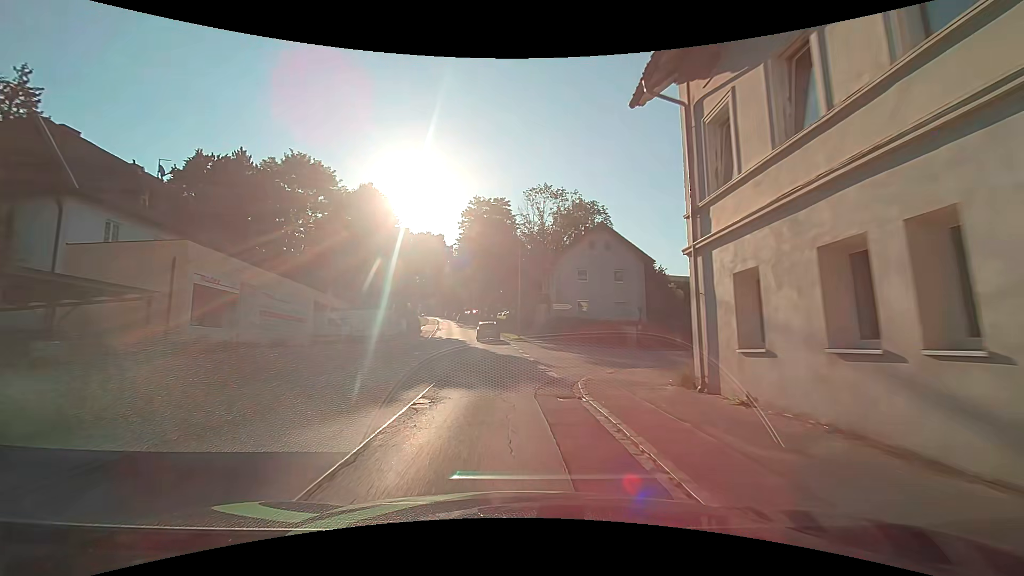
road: secondary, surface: asphalt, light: Day
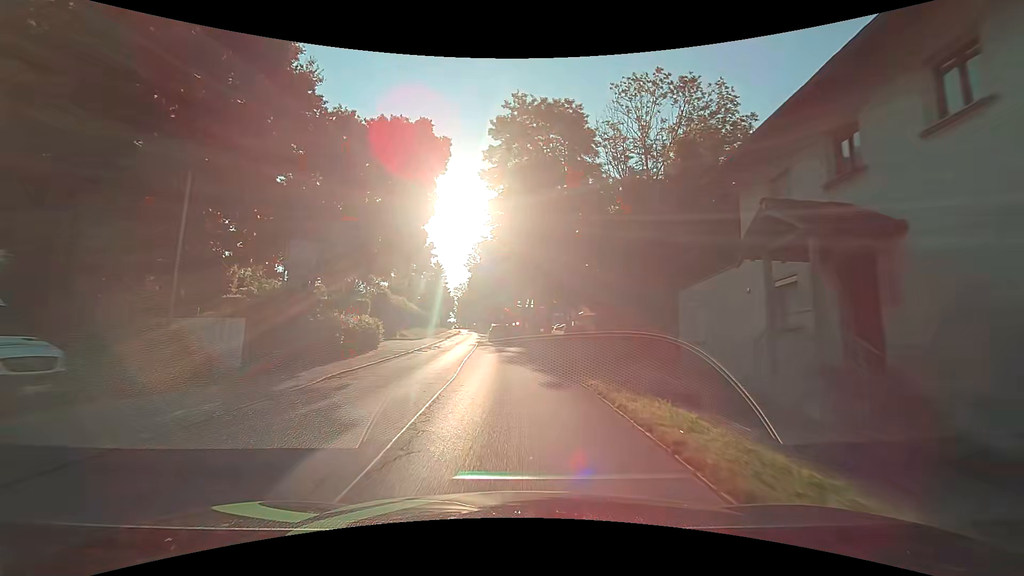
(-1.9, +36.7) m; -5°
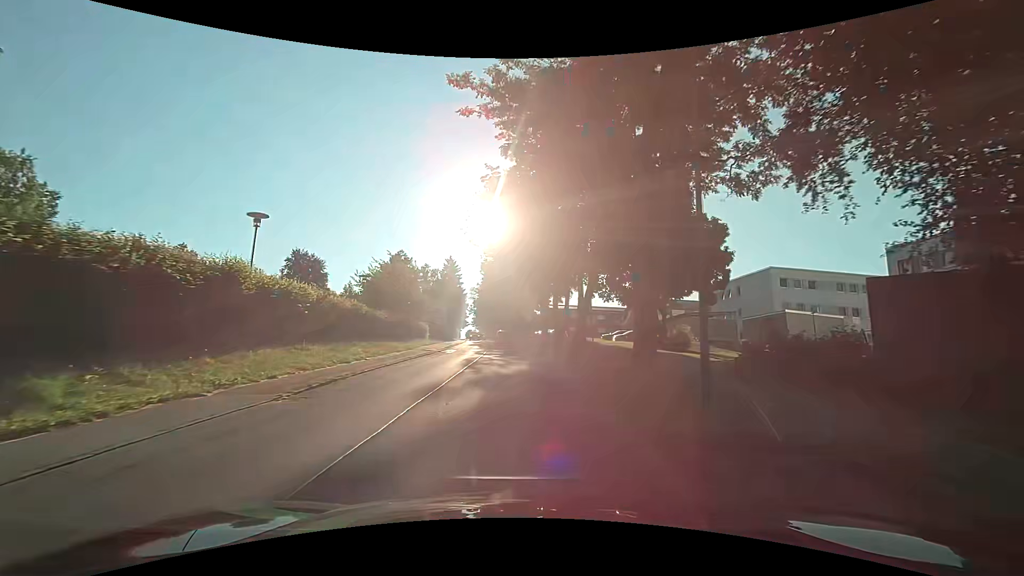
(-1.1, +37.0) m; -3°
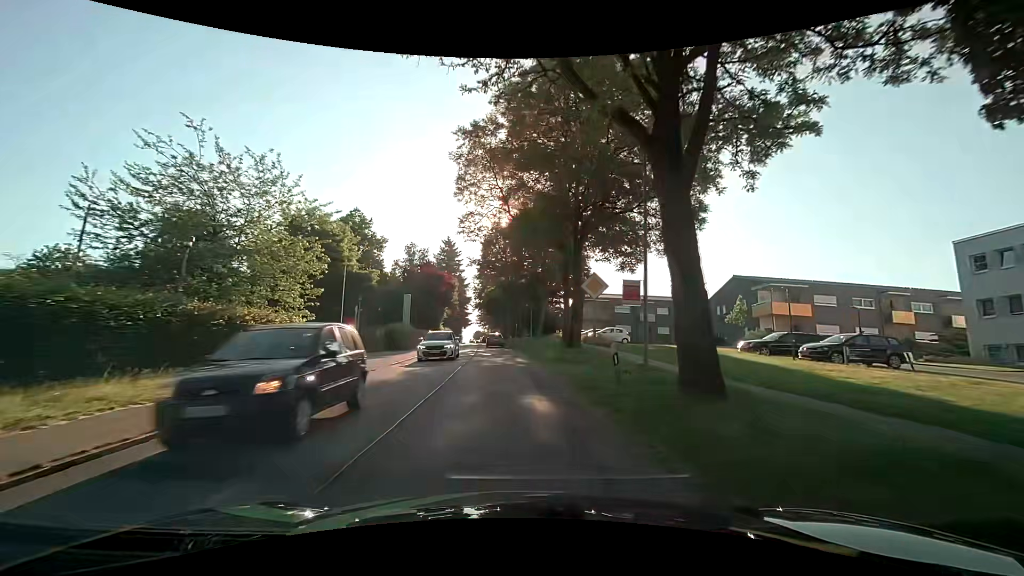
(-0.9, +37.7) m; -3°
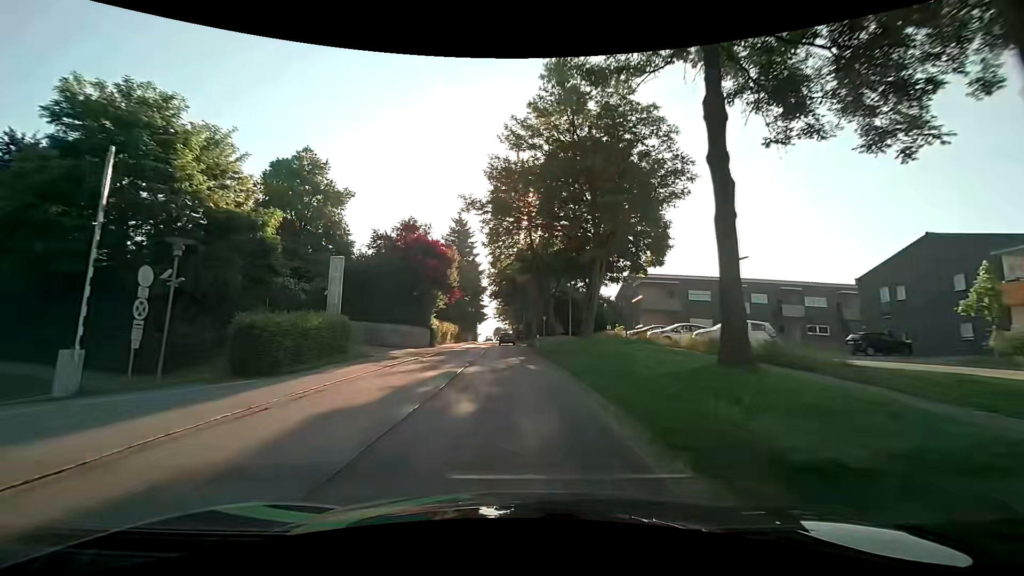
(-0.4, +22.9) m; -2°
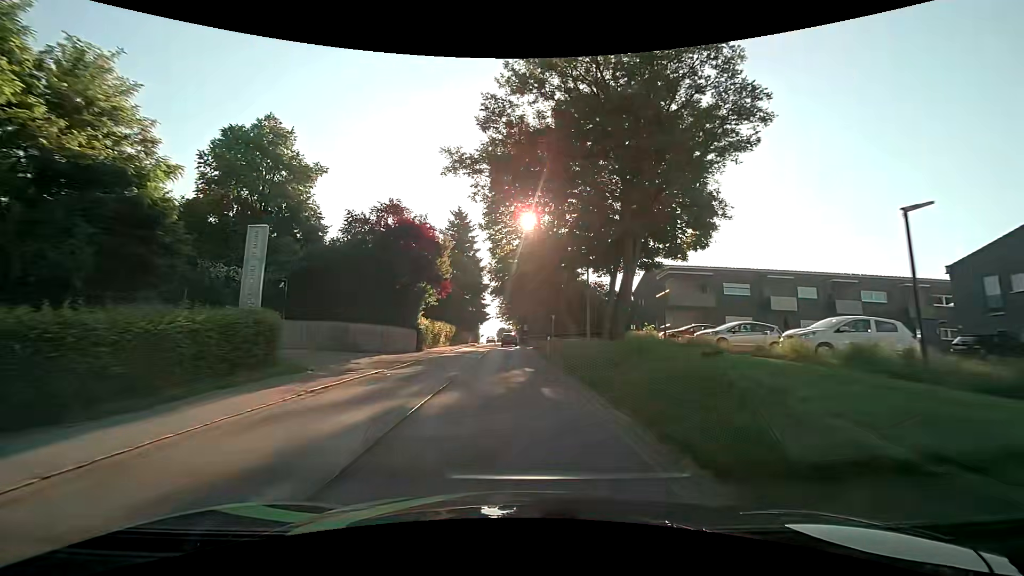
(-0.1, +7.6) m; -1°
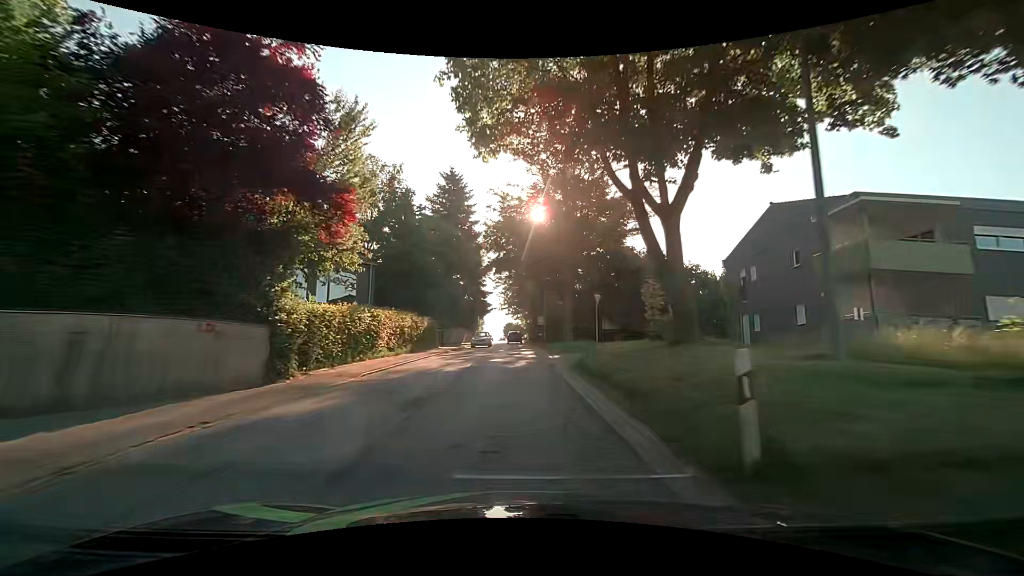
(-0.3, +23.0) m; -1°
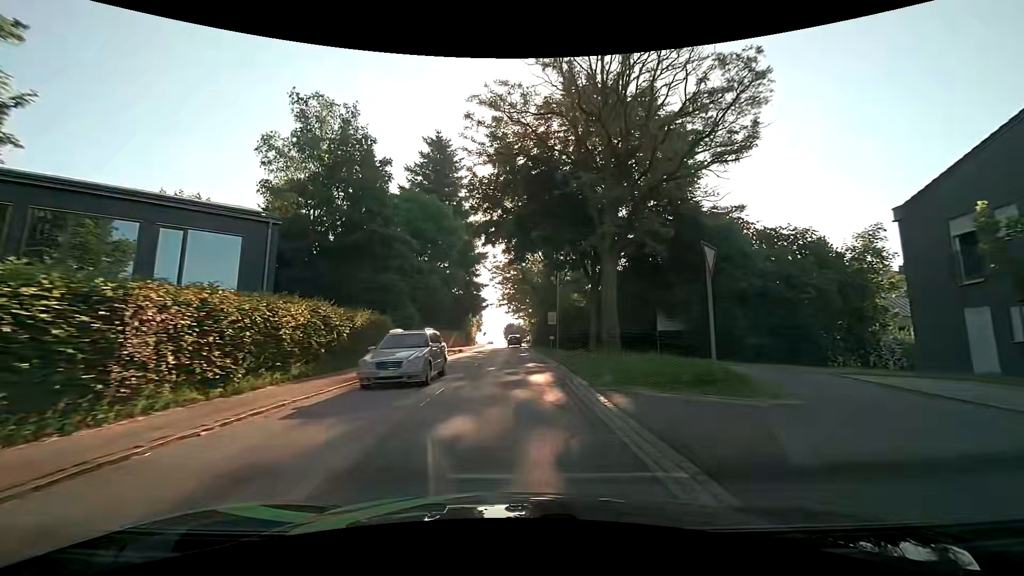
(0.0, +15.4) m; -1°
(0, +10) (0, +20) (0, +30) (0, +40) (0, +50) (0, +60) (+1, +70) (+1, +80) (+1, +90) (+1, +100) m
